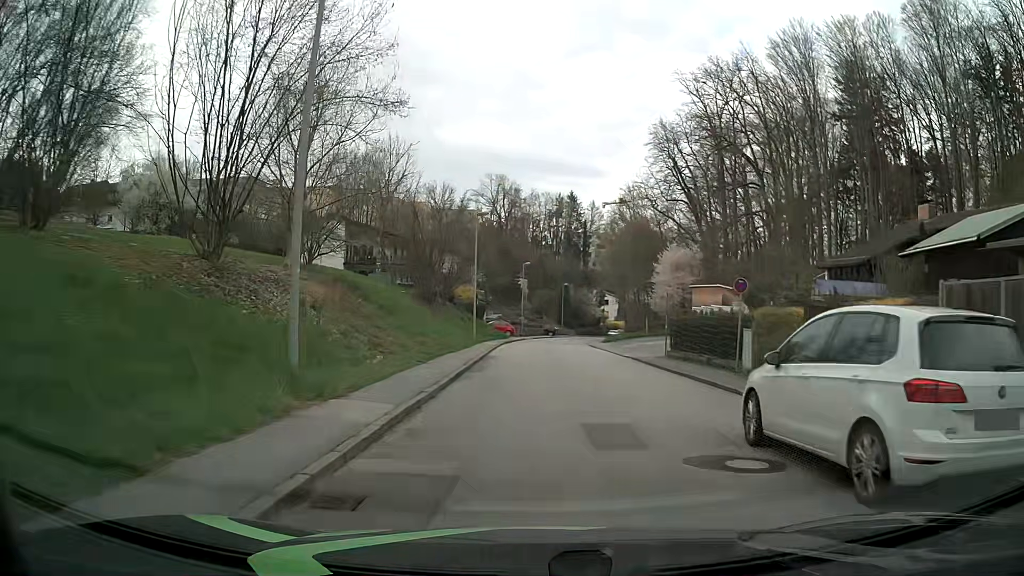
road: residential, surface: asphalt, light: Day
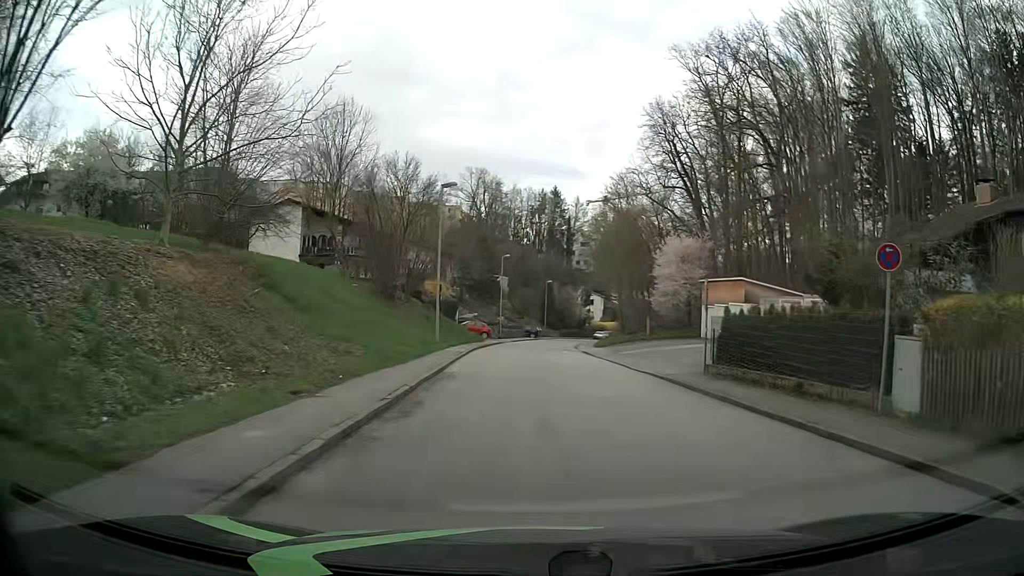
(0.0, +9.0) m; +1°
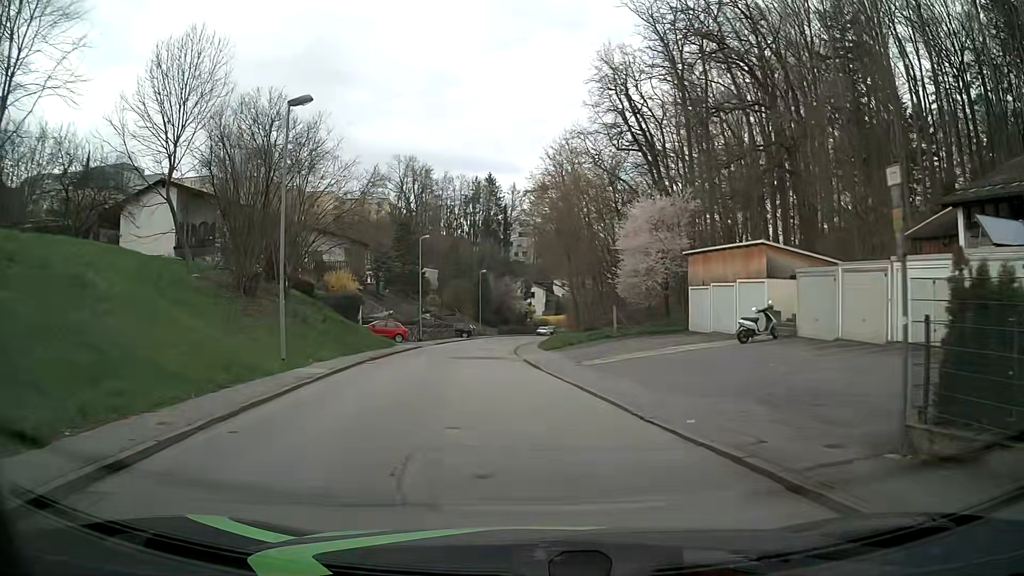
(+0.9, +13.4) m; +6°
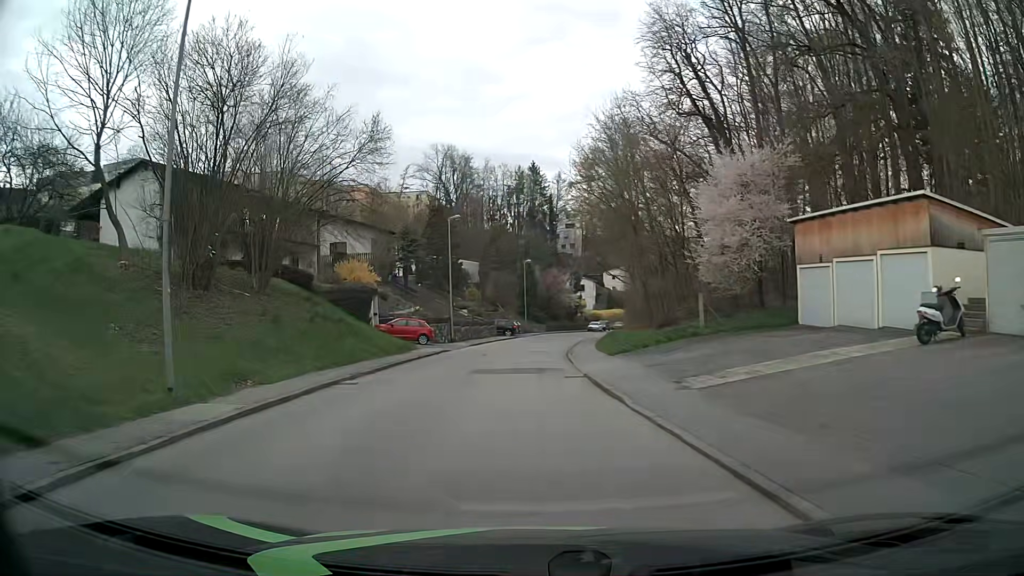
(-0.3, +9.0) m; -4°
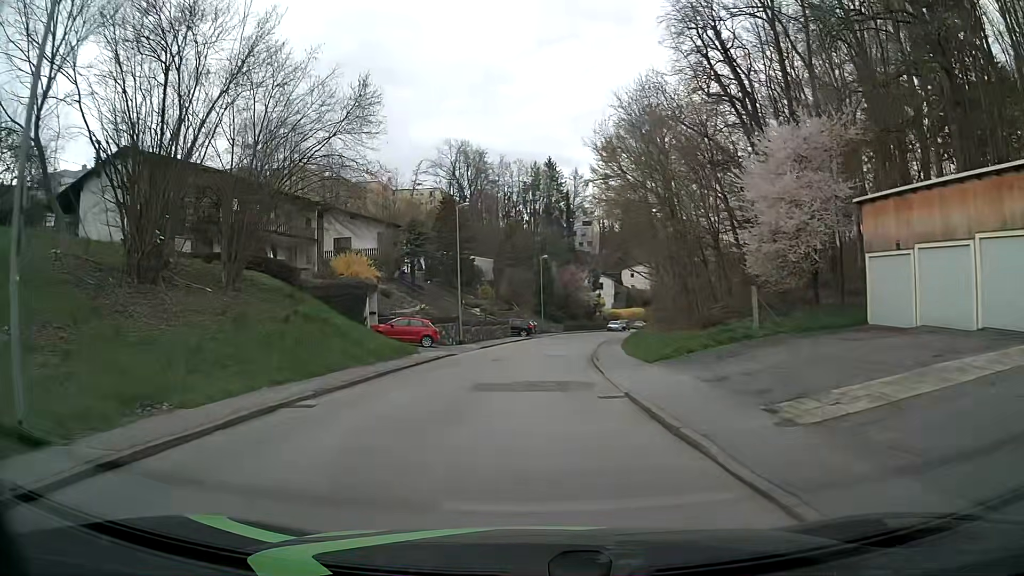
(-0.1, +4.5) m; -2°
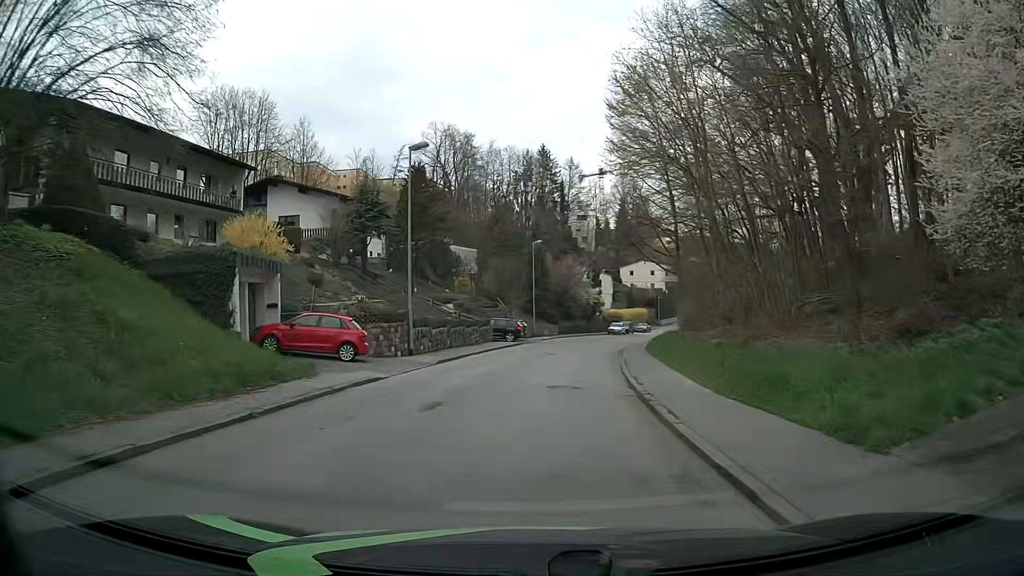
(+0.1, +13.6) m; +2°
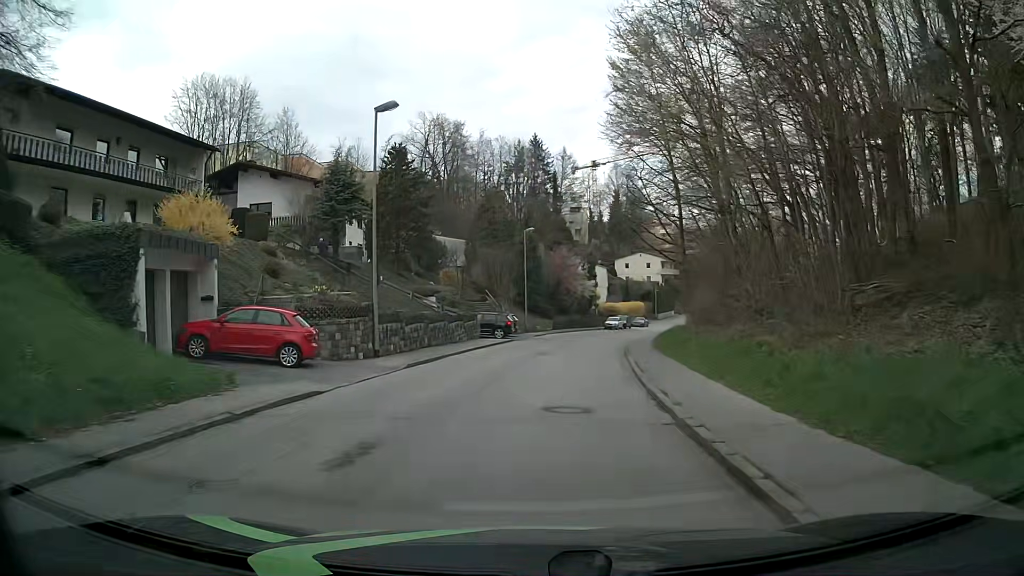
(0.0, +4.5) m; 0°
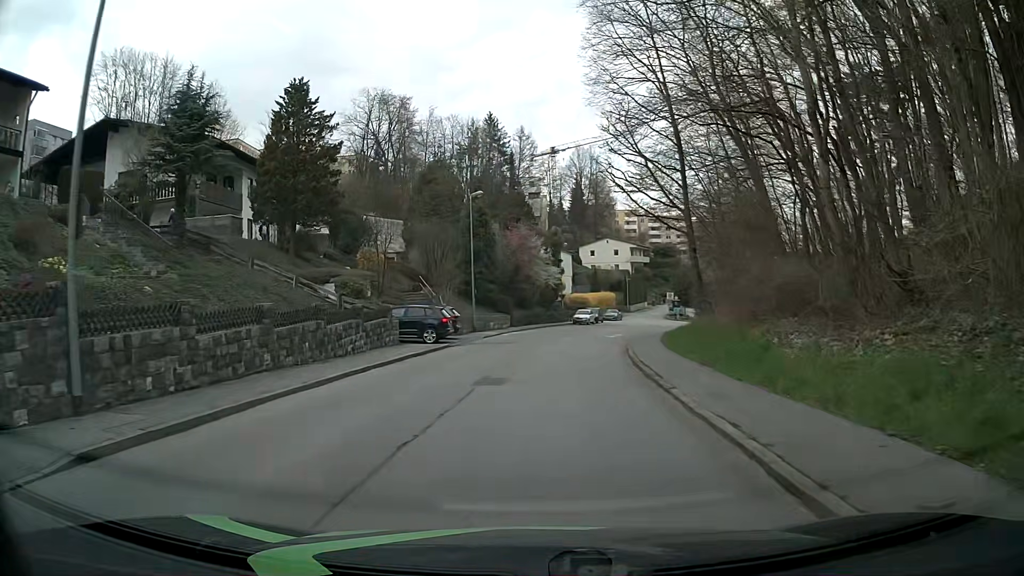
(+0.4, +13.5) m; +4°
(0, +10) (+1, +20) (+2, +30) (+4, +40) (+7, +49) (+11, +59) (+16, +67) (+22, +75) (+29, +82) (+37, +88) m
